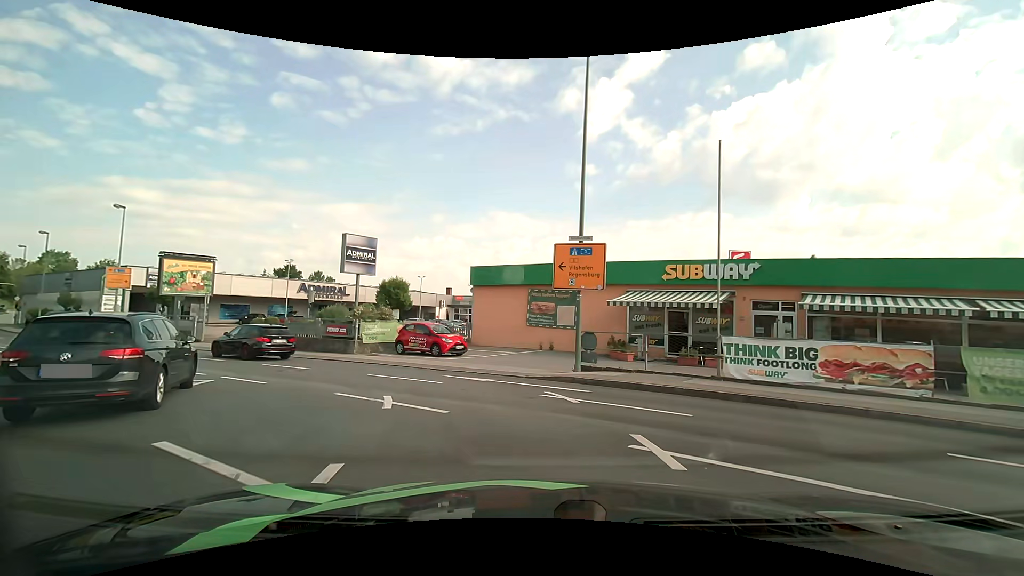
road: tertiary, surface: asphalt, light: Day
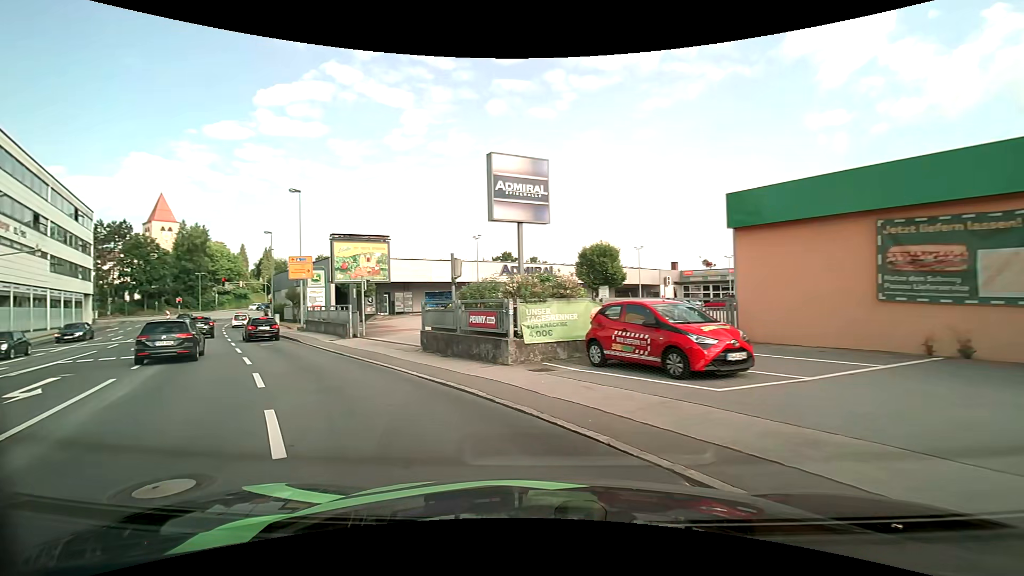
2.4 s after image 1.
(-1.8, +12.3) m; -24°
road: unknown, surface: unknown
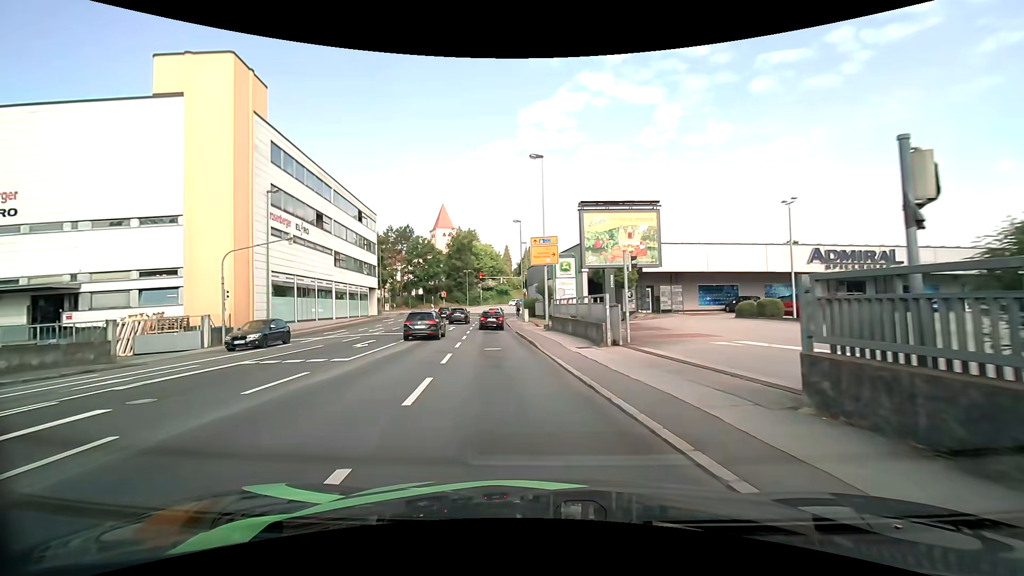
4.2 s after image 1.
(-2.9, +9.8) m; -29°
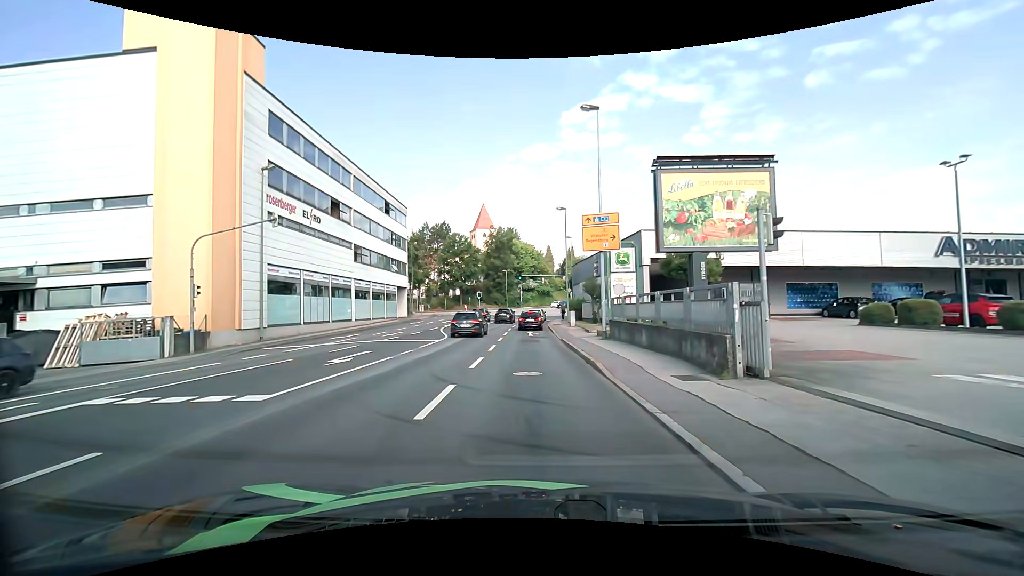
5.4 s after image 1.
(-0.3, +7.1) m; -4°
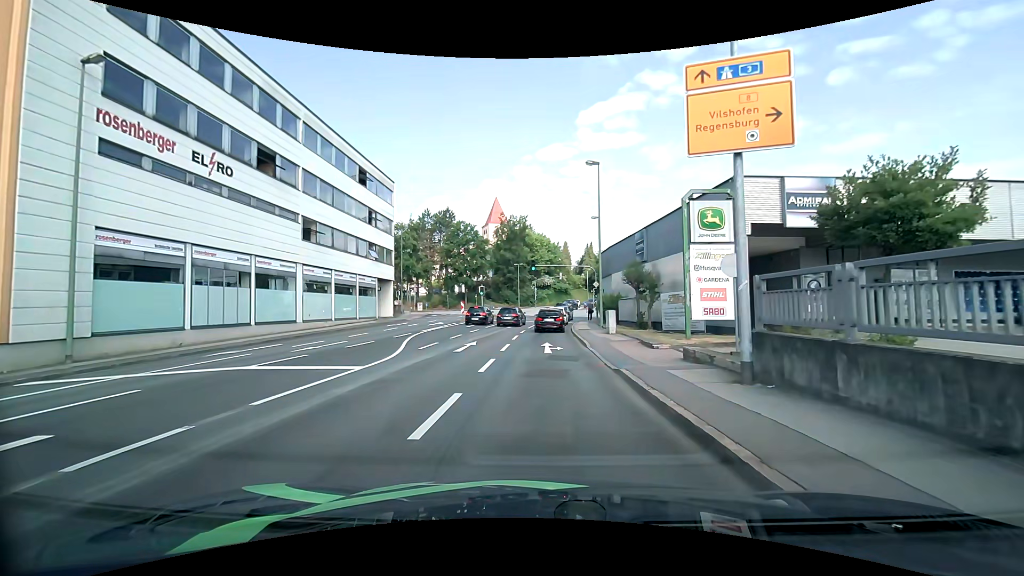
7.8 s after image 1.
(-0.2, +13.0) m; -1°
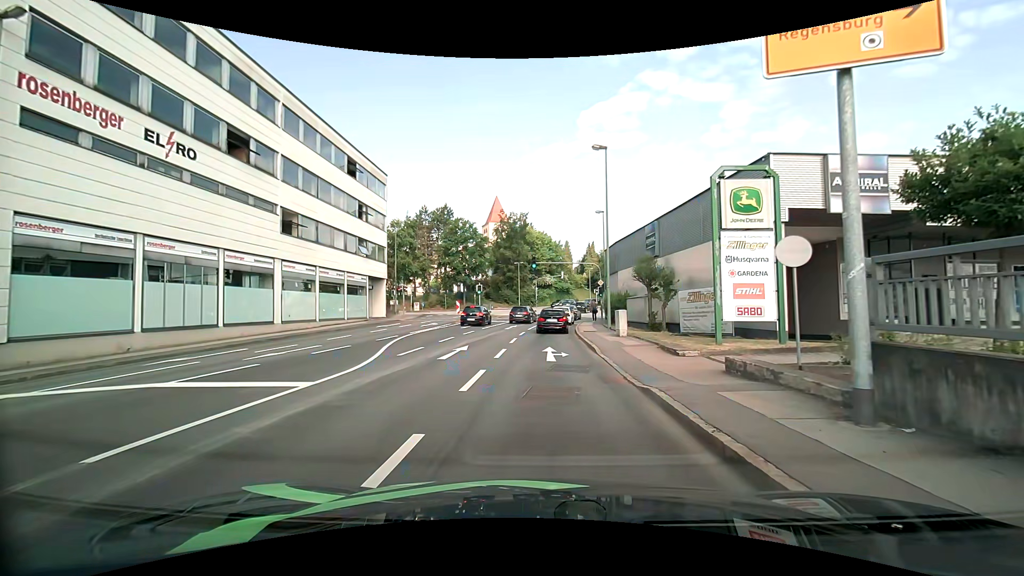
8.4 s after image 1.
(0.0, +2.8) m; 0°
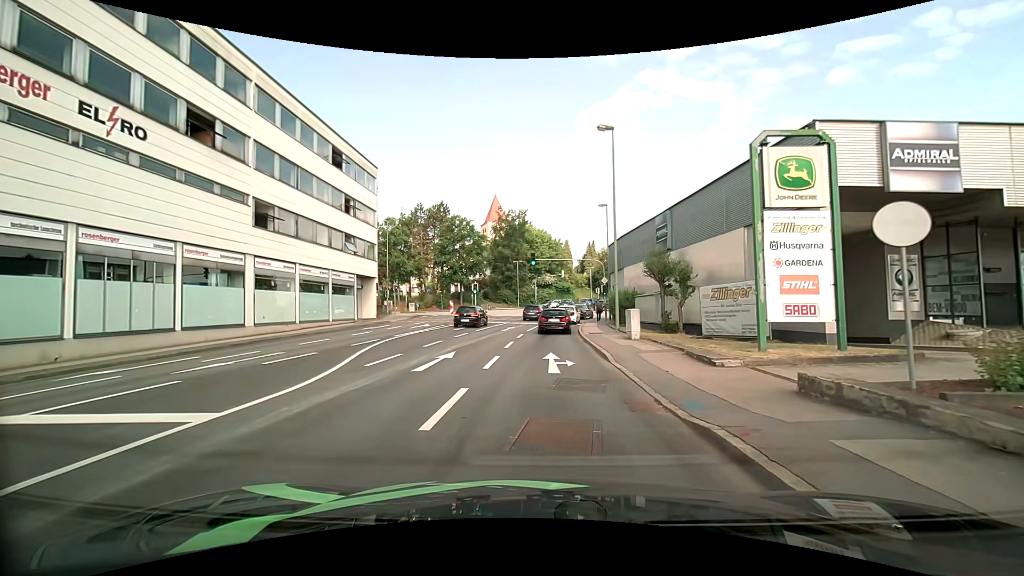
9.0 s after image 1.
(0.0, +2.9) m; 0°
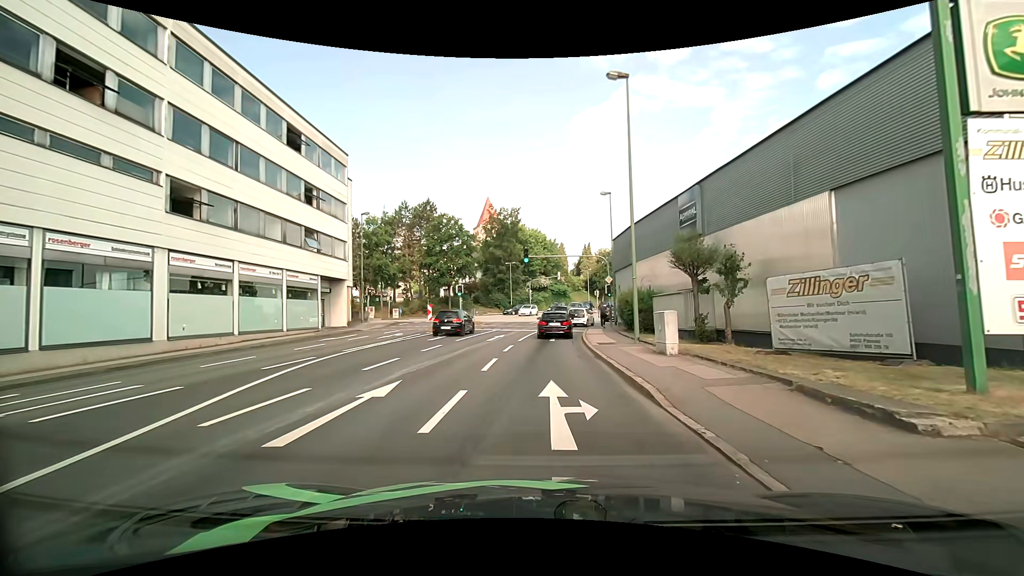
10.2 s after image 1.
(0.0, +5.9) m; 0°
(0, +10) (0, +20) (+1, +30) (+2, +40) (+6, +49) (+15, +54) (+25, +55) (+35, +55) (+45, +55) (+55, +55) m
